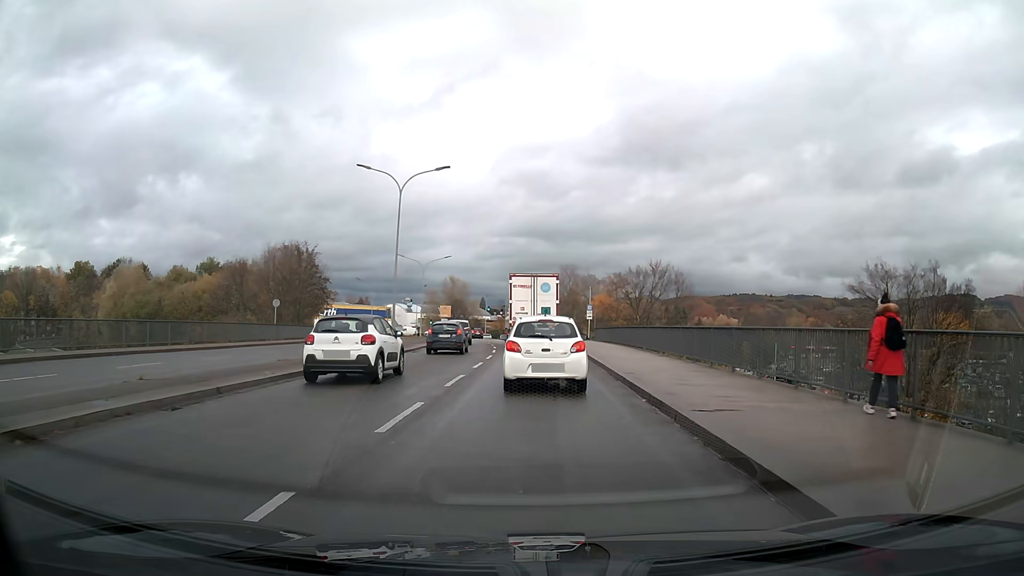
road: primary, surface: asphalt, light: Day
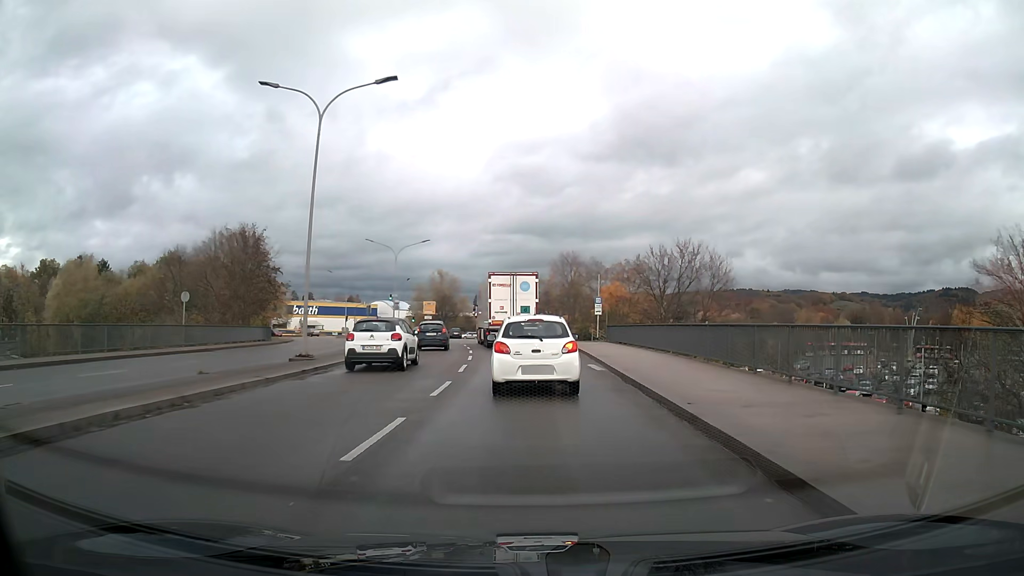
(0.0, +13.7) m; 0°
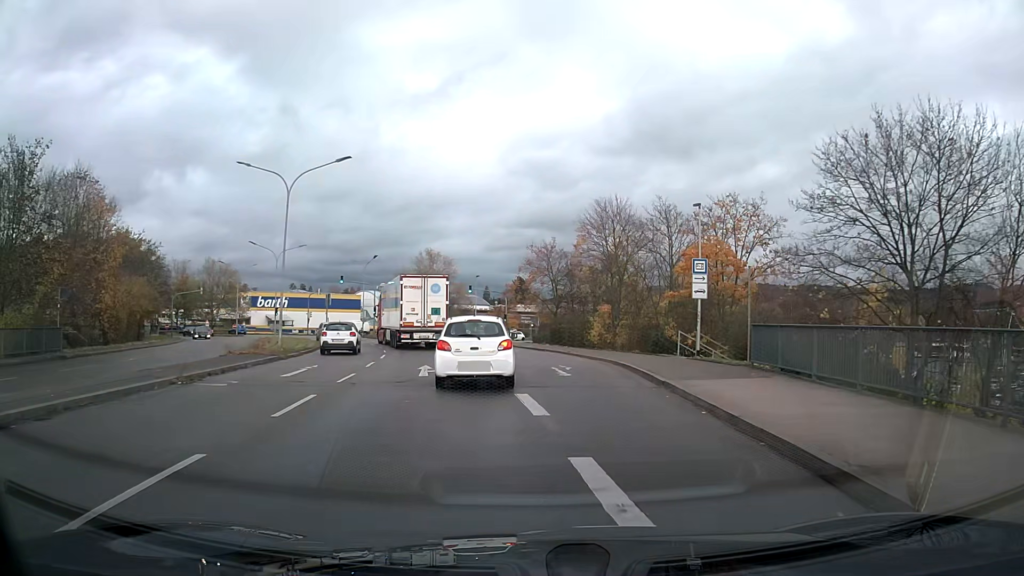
(-0.1, +32.6) m; -2°
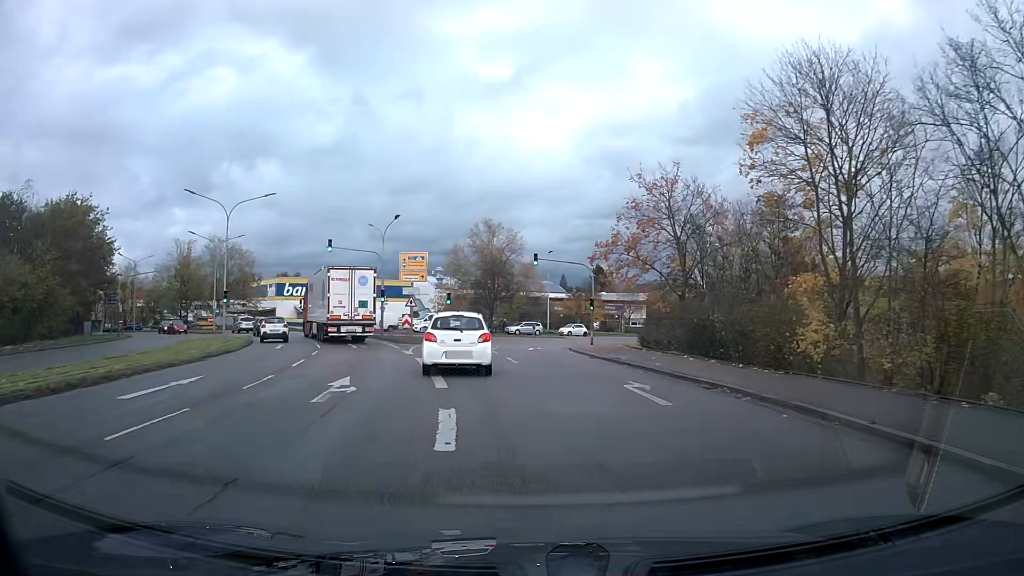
(-1.5, +26.7) m; -7°
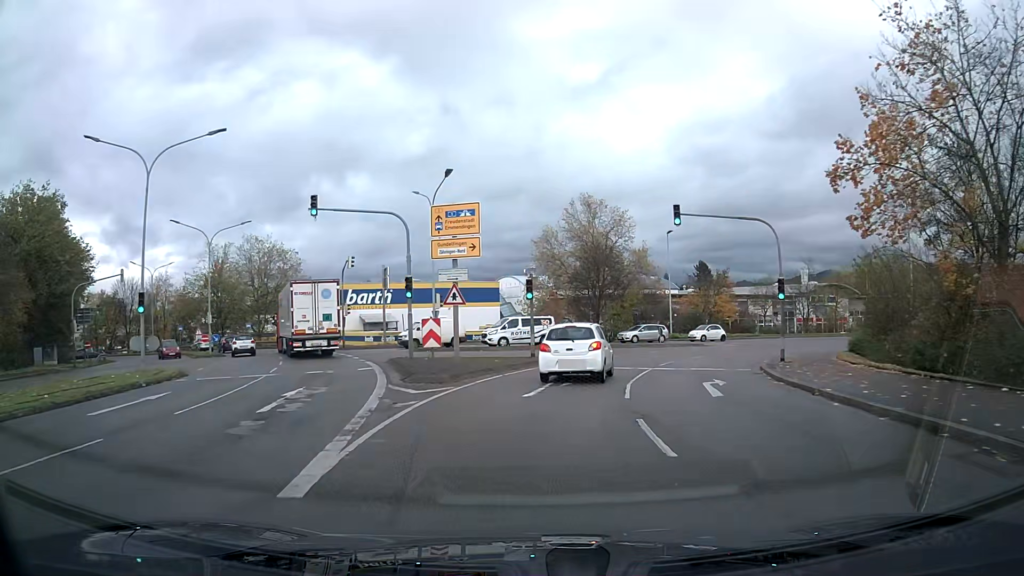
(-1.3, +19.8) m; -6°
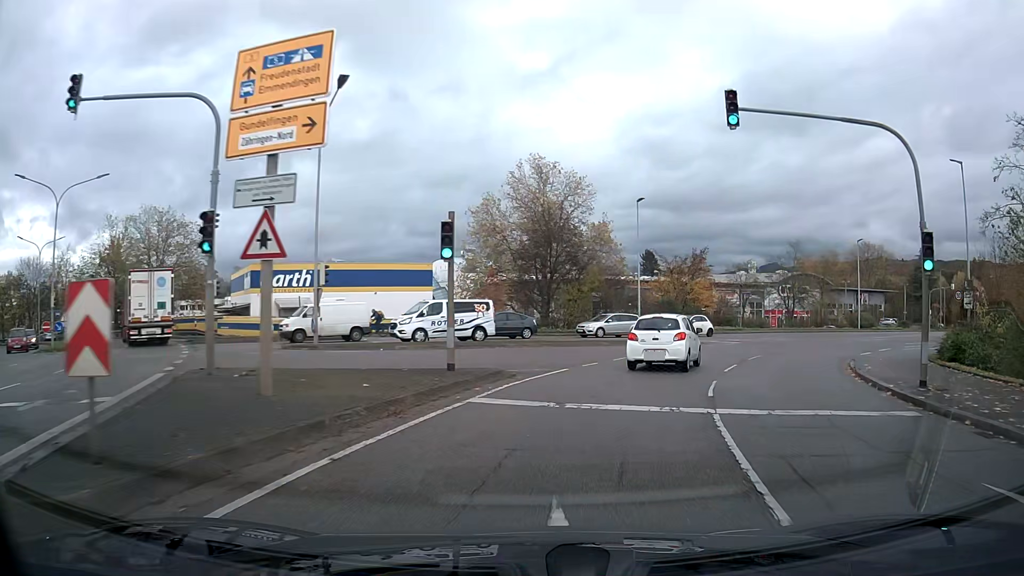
(+0.4, +12.9) m; +6°
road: tertiary_link
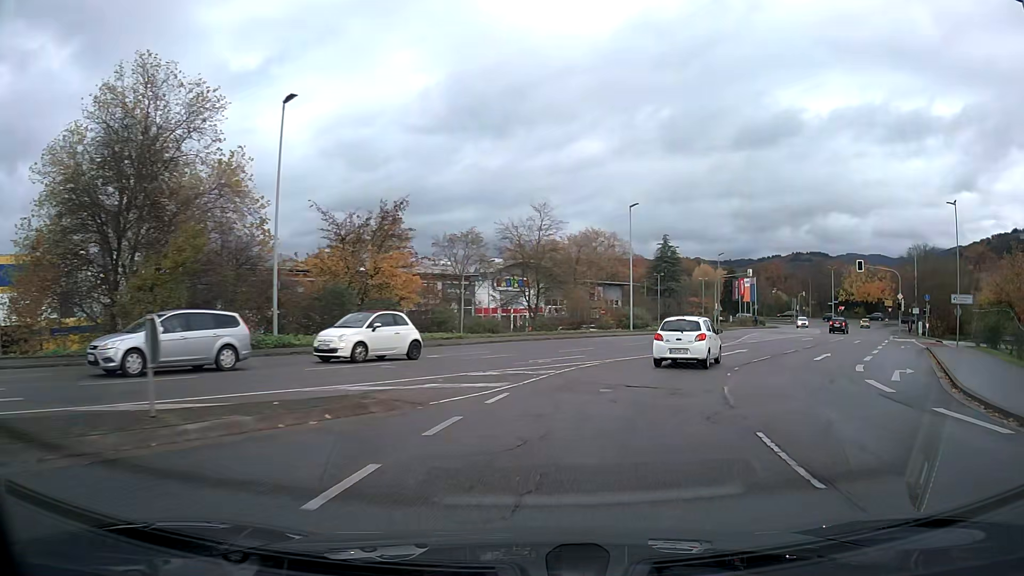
(+5.5, +24.6) m; +26°
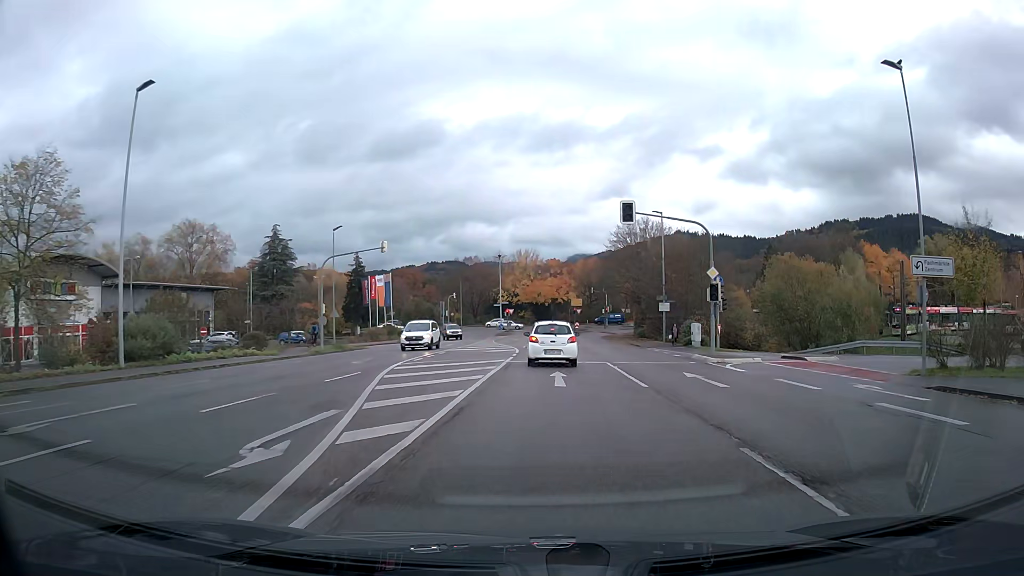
(+9.0, +30.0) m; +30°
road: tertiary
